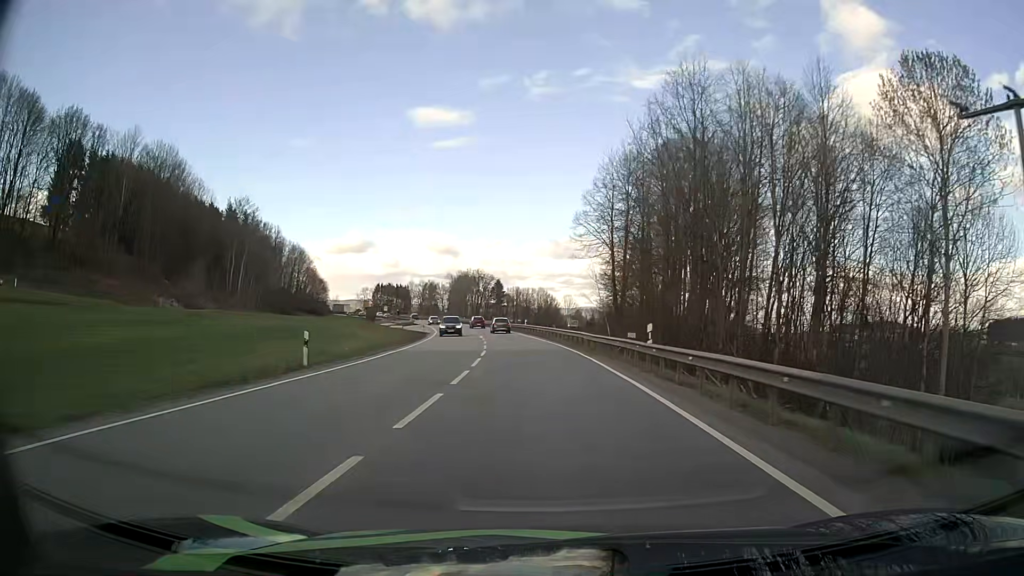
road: primary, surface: asphalt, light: Day
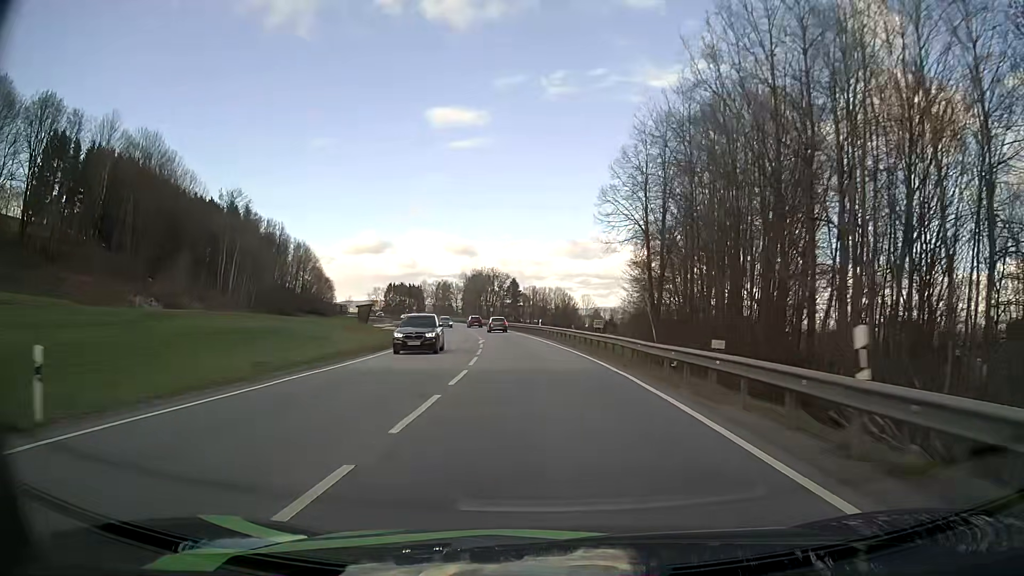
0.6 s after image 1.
(-0.2, +12.5) m; -1°
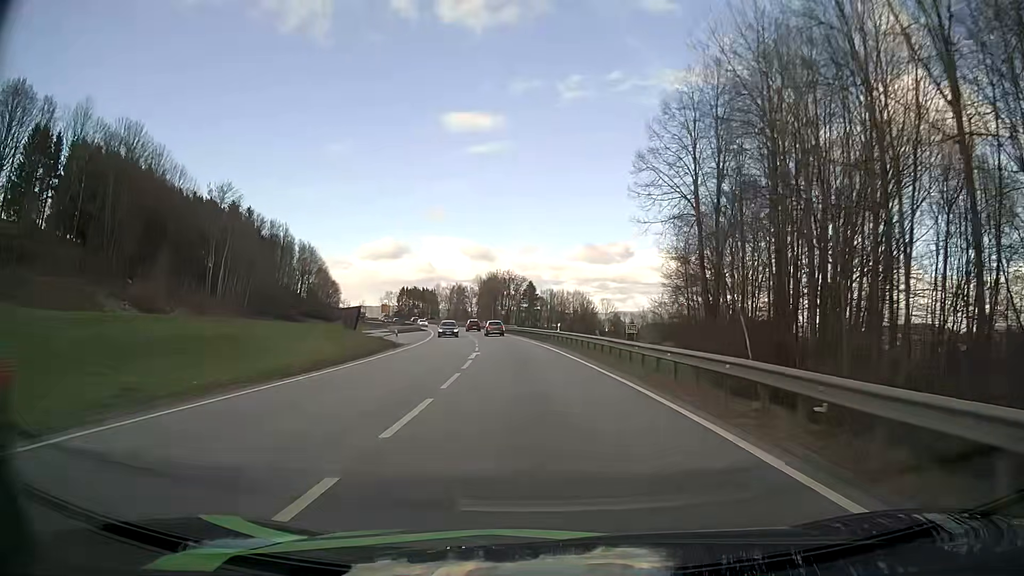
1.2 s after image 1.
(-0.2, +12.6) m; -2°
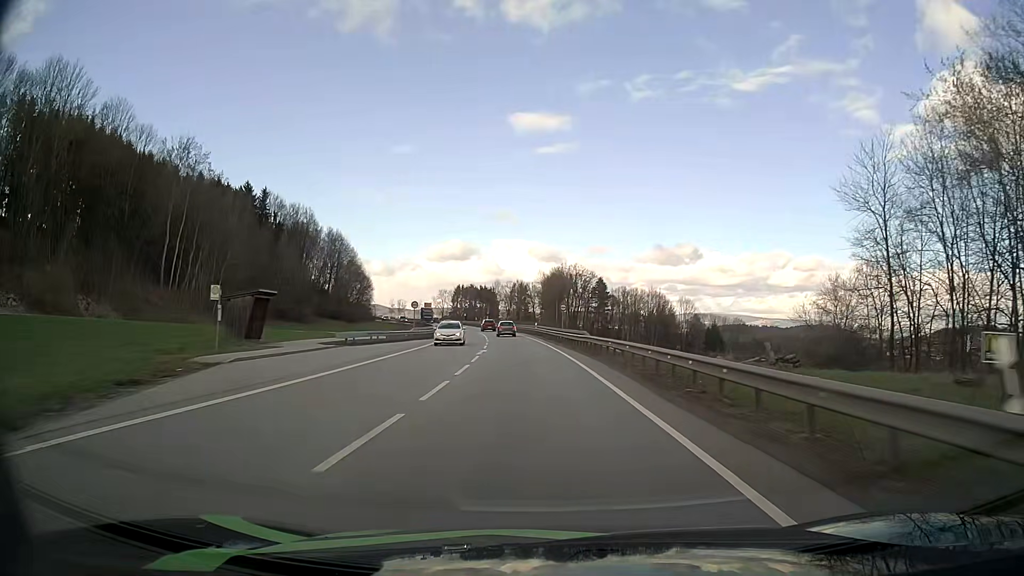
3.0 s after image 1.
(-1.8, +38.3) m; -6°
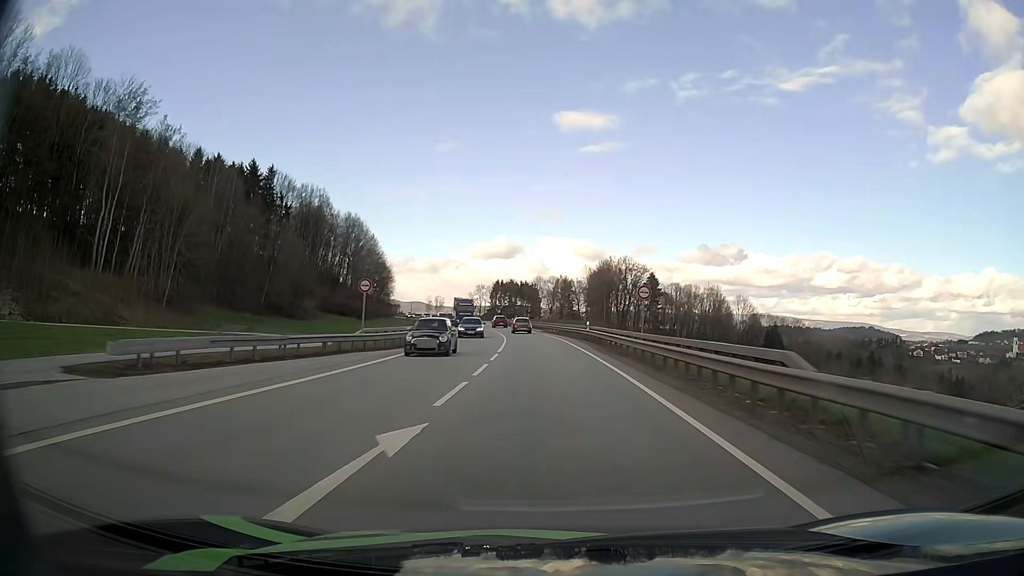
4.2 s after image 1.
(-0.9, +25.8) m; -4°
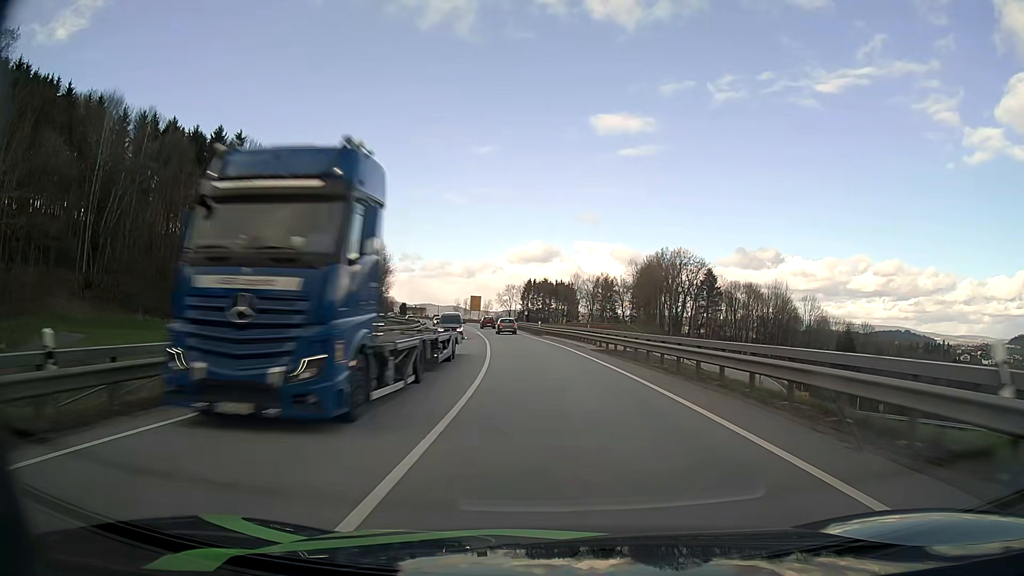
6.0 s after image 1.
(-1.0, +38.5) m; -3°
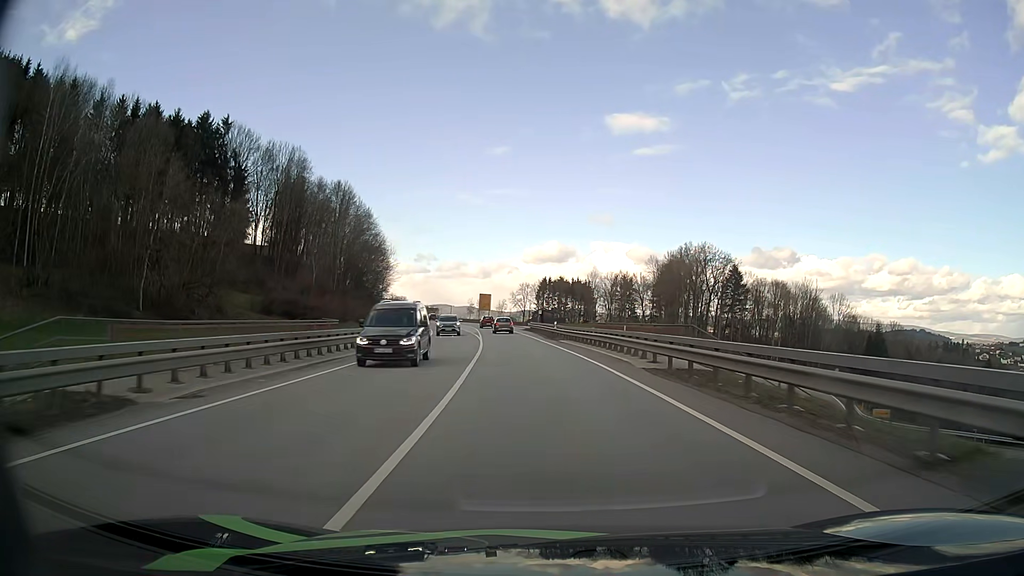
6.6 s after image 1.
(-0.1, +12.7) m; -1°
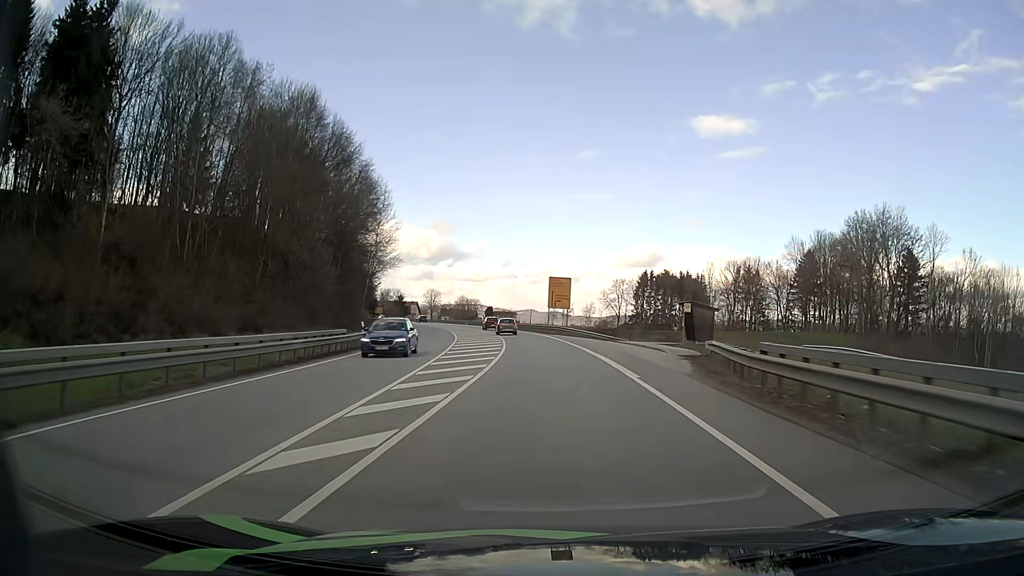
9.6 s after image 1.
(-4.4, +62.4) m; -8°
(0, +10) (0, +20) (-1, +30) (-1, +40) (-2, +50) (-3, +60) (-5, +70) (-6, +80) (-8, +89) (-10, +99) m
